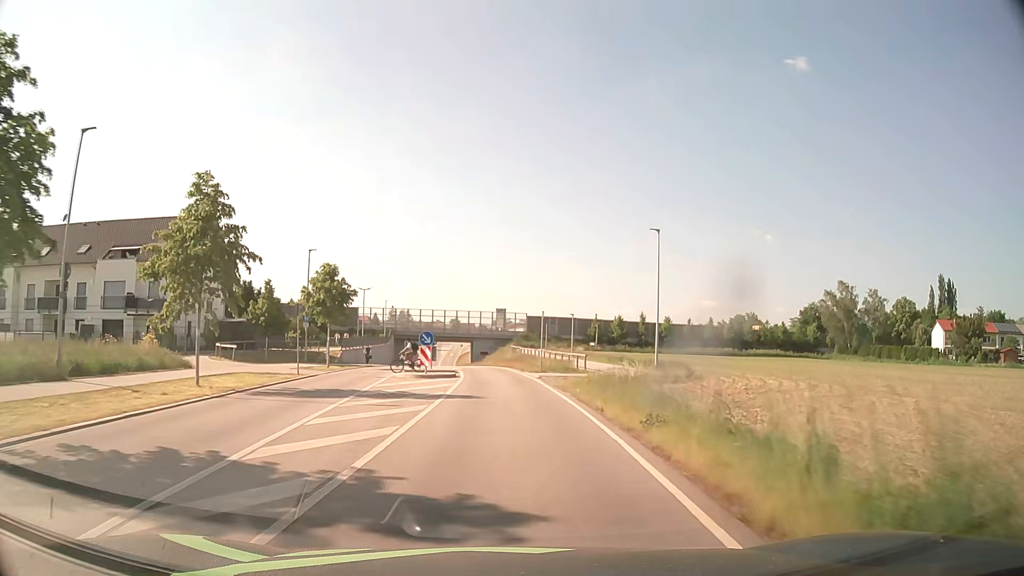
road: unclassified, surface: asphalt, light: Day
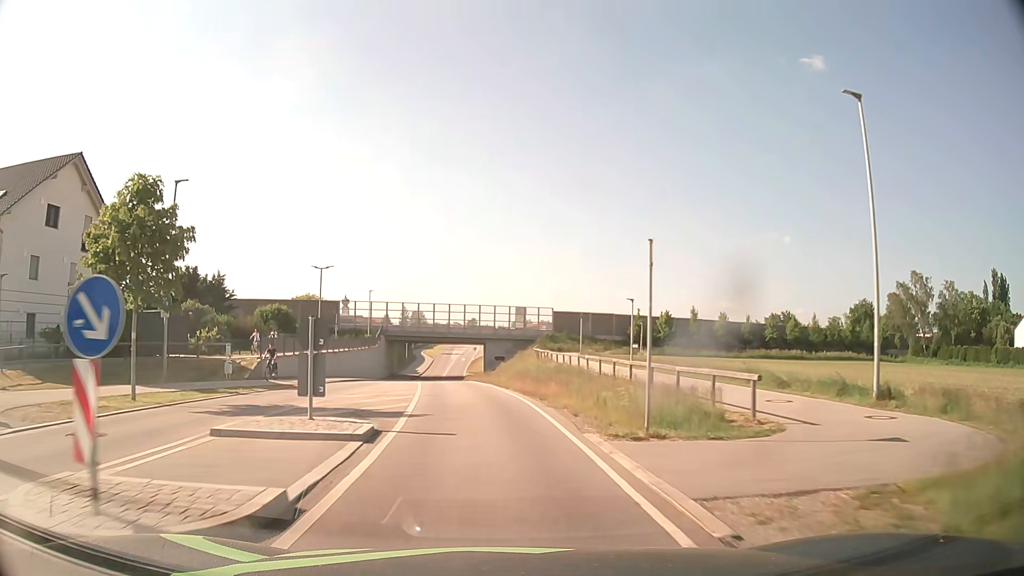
(0.0, +23.0) m; -1°
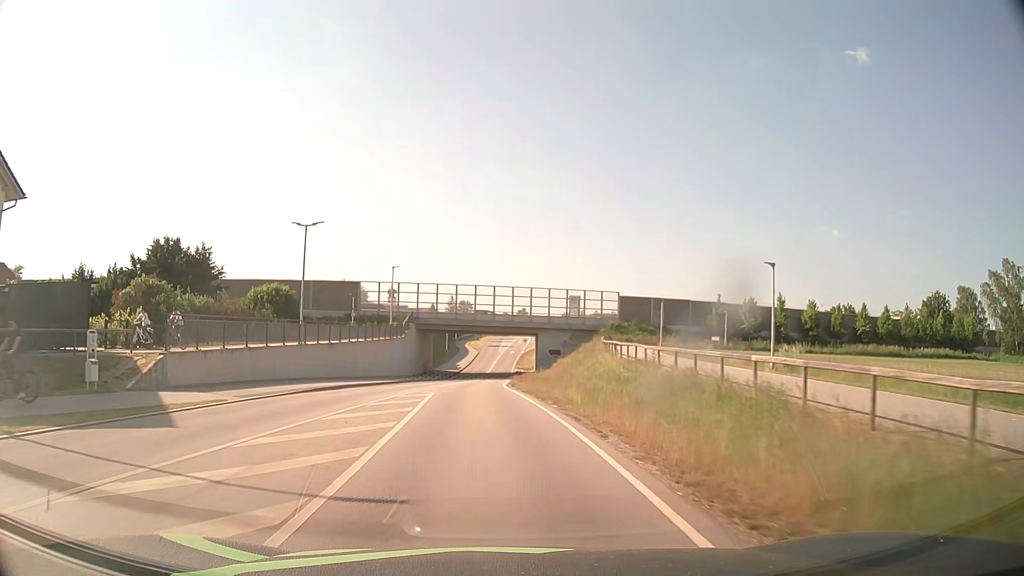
(-0.7, +15.3) m; -5°
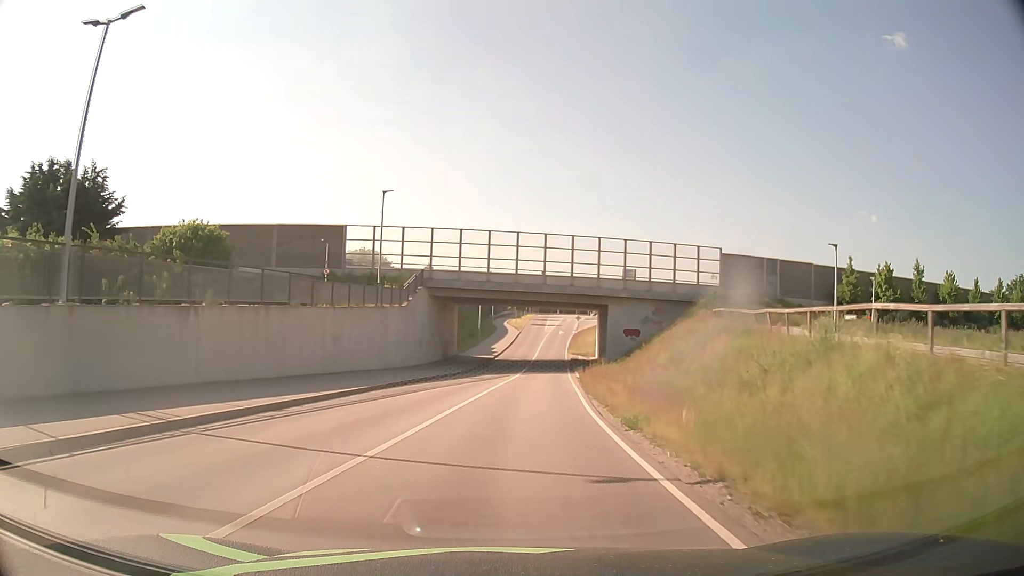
(-0.9, +23.3) m; -3°
(0, +10) (+1, +20) (+1, +30) (+2, +40) (+3, +50) (+4, +60) (+4, +70) (+5, +80) (+6, +90) (+8, +100) m
